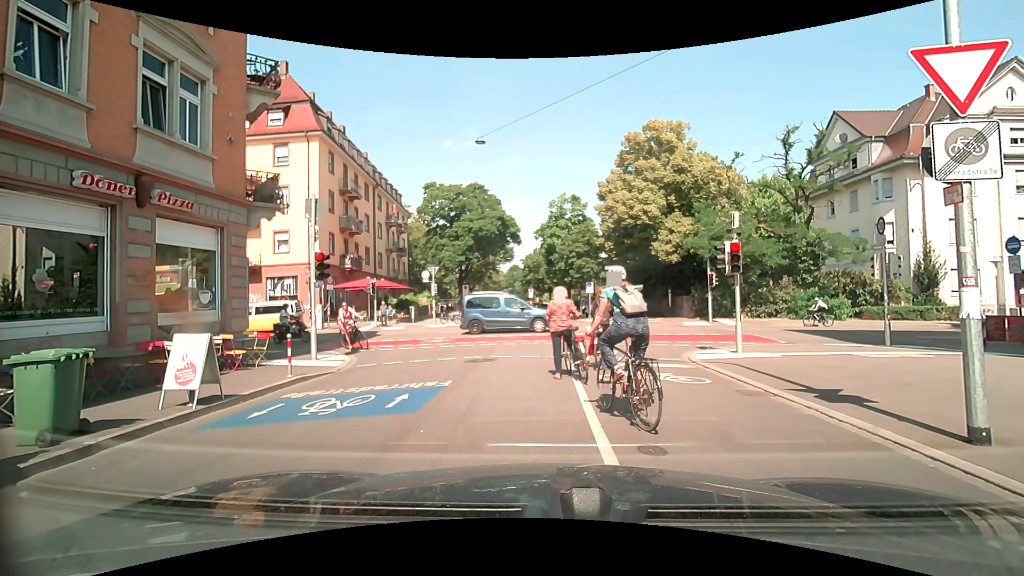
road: residential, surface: asphalt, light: Day
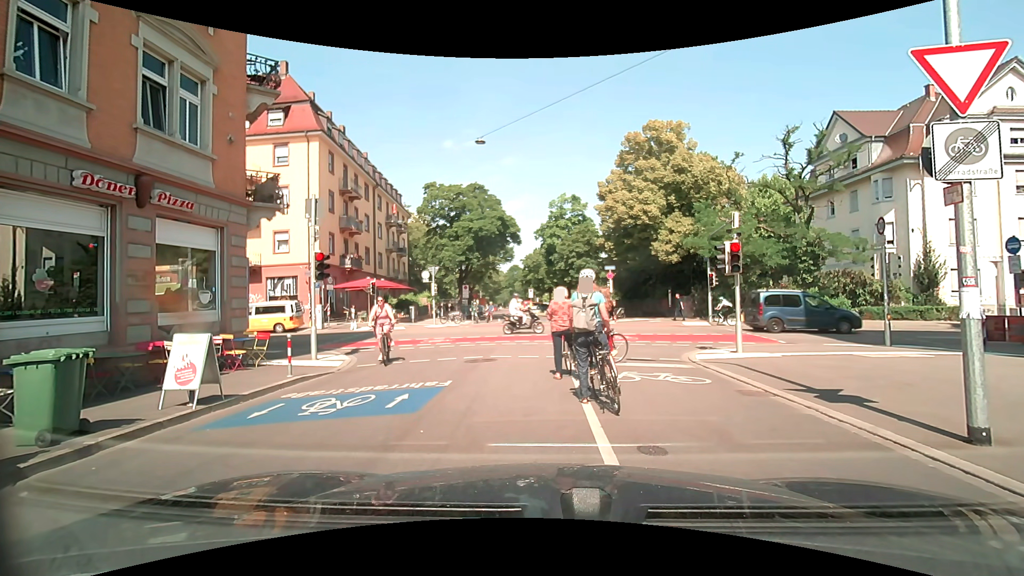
(0.0, 0.0) m; 0°
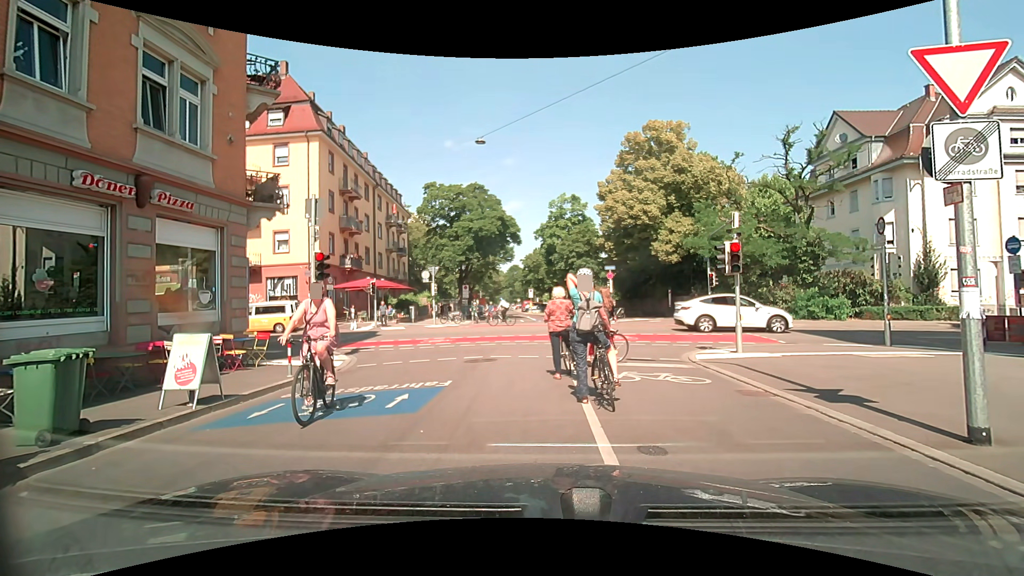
(0.0, 0.0) m; 0°
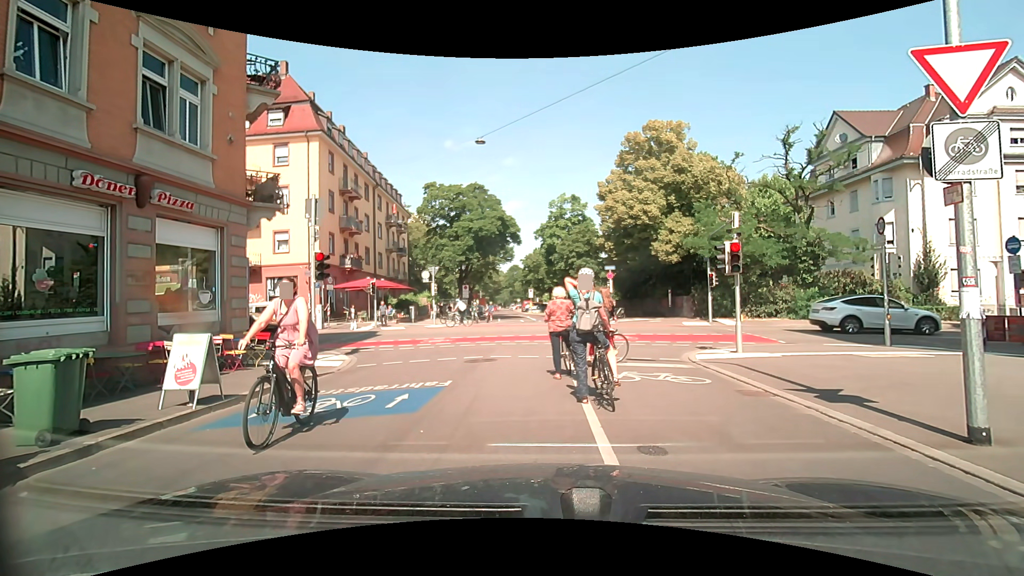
(0.0, 0.0) m; 0°
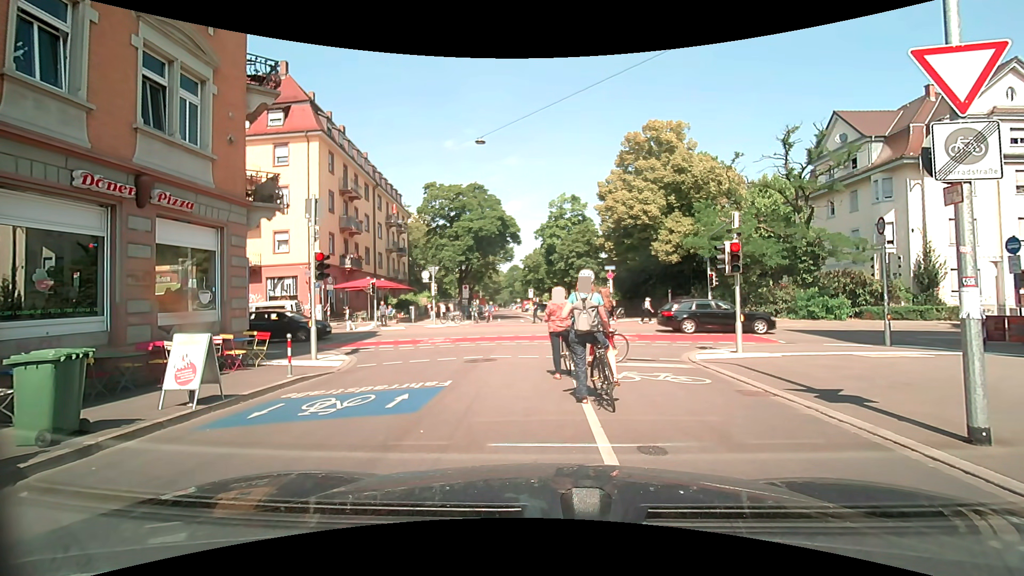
(0.0, 0.0) m; 0°
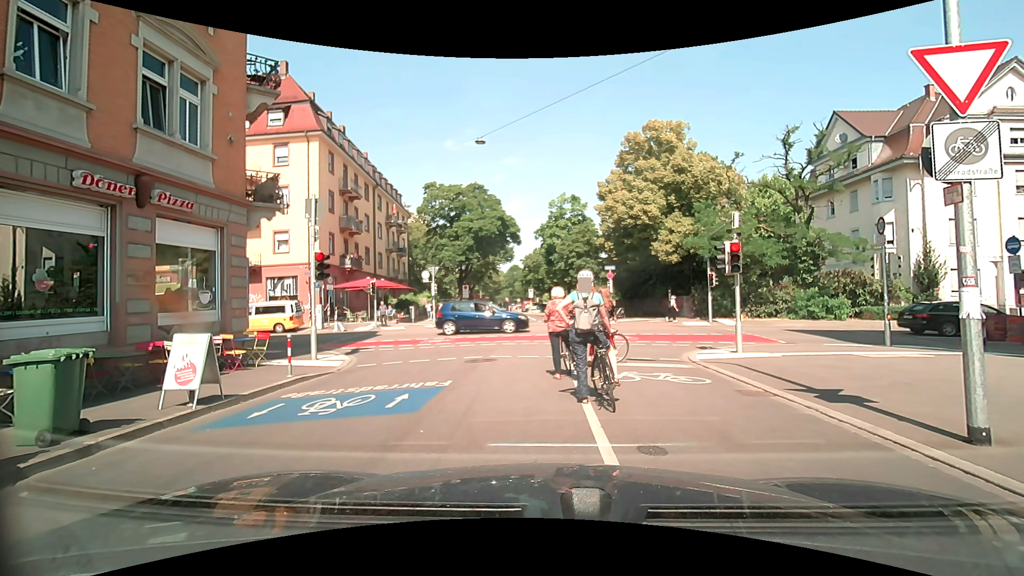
(0.0, 0.0) m; 0°
